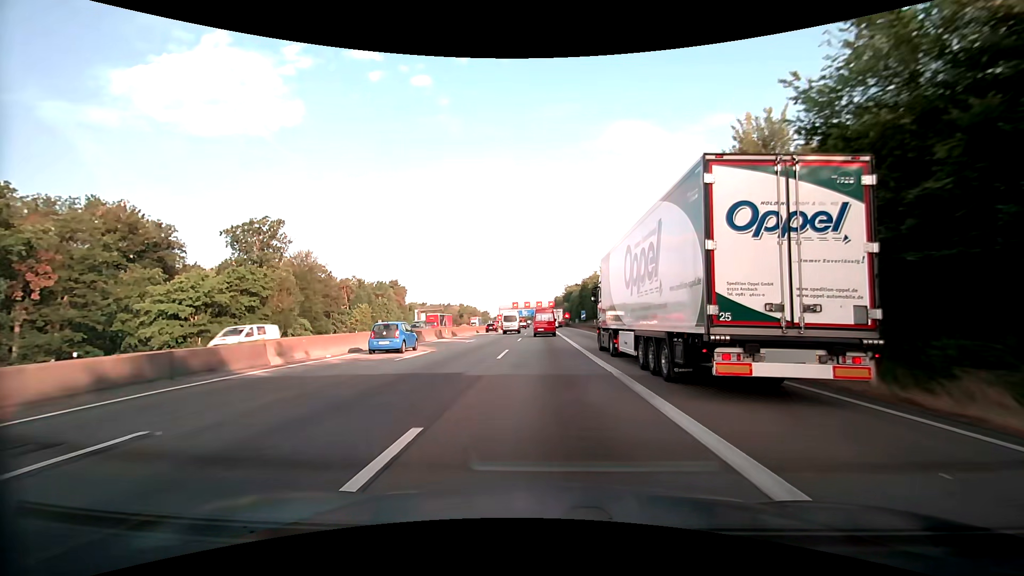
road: motorway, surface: asphalt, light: Day
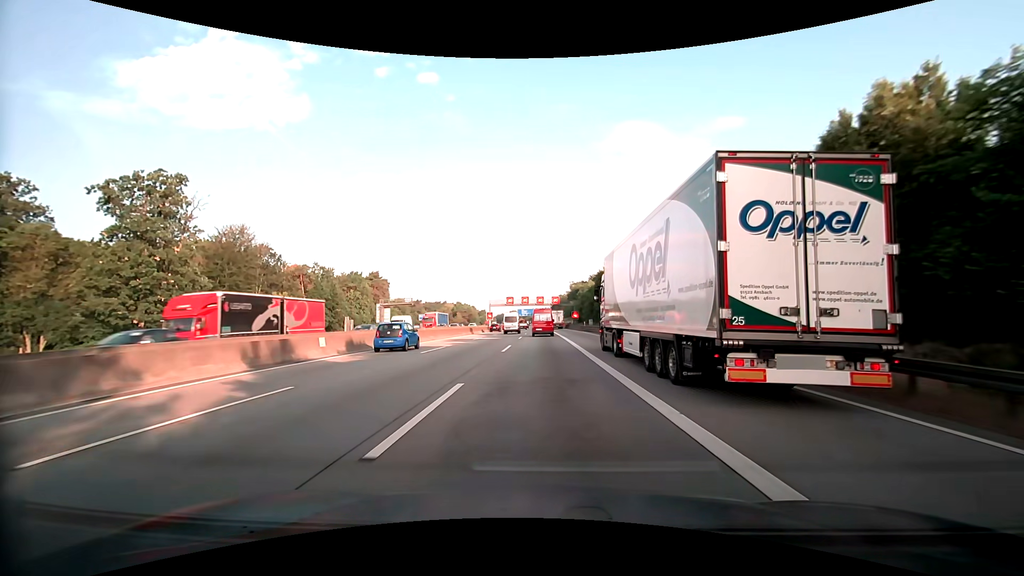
(-0.1, +31.6) m; 0°
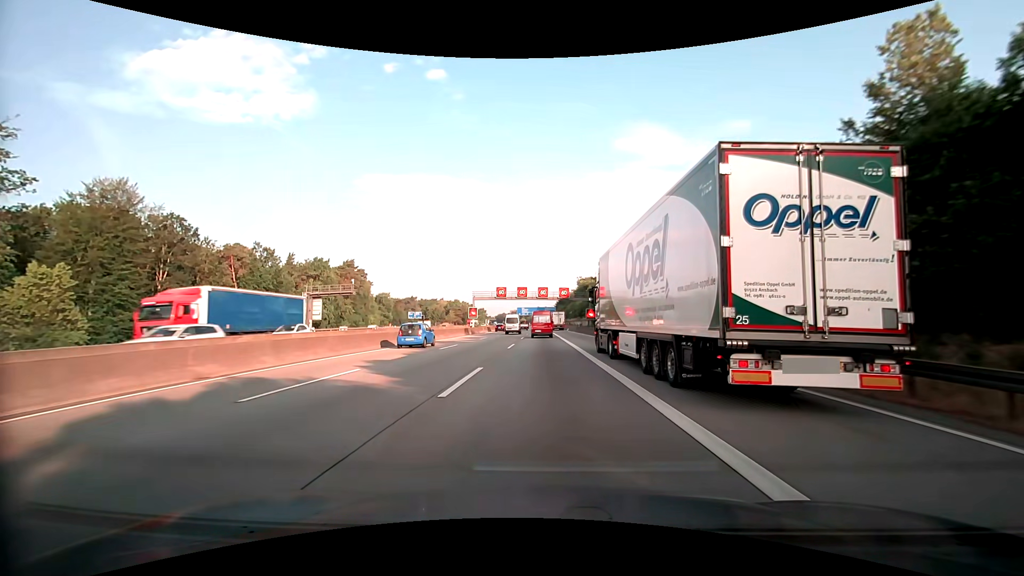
(-0.1, +32.0) m; 0°
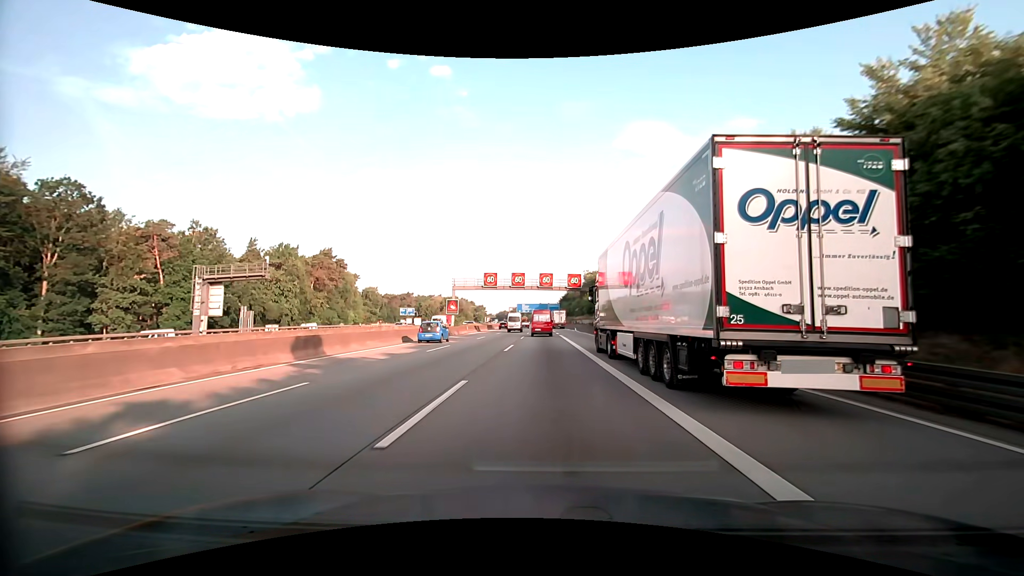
(0.0, +21.5) m; 0°
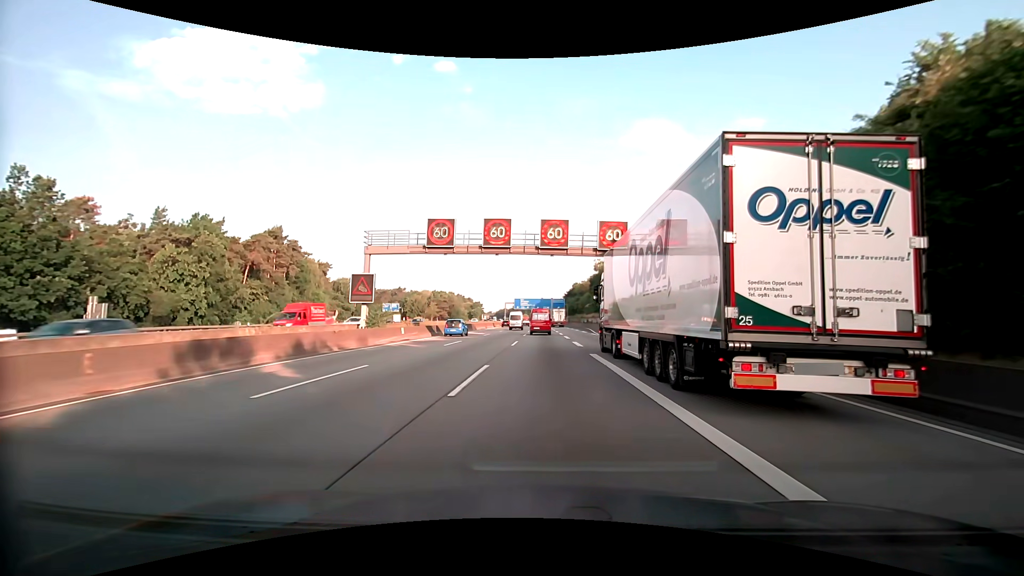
(-0.1, +32.6) m; 0°
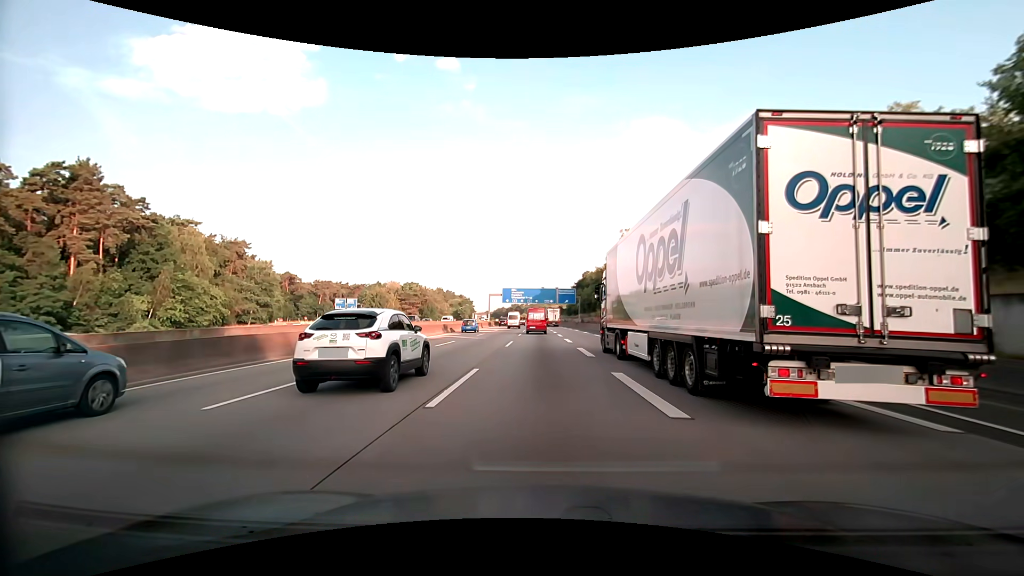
(-0.1, +55.3) m; 0°
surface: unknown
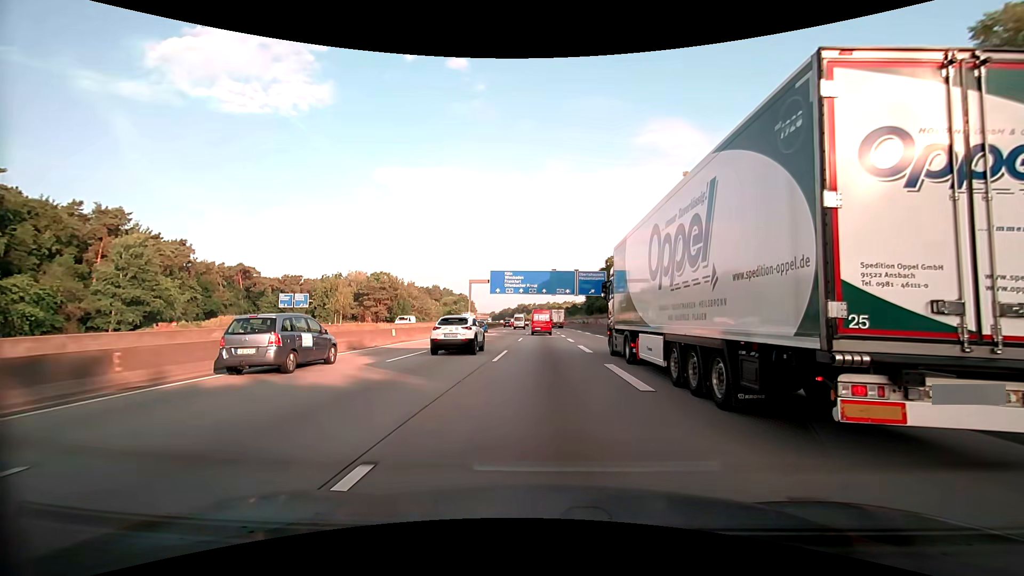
(-0.4, +45.1) m; -1°
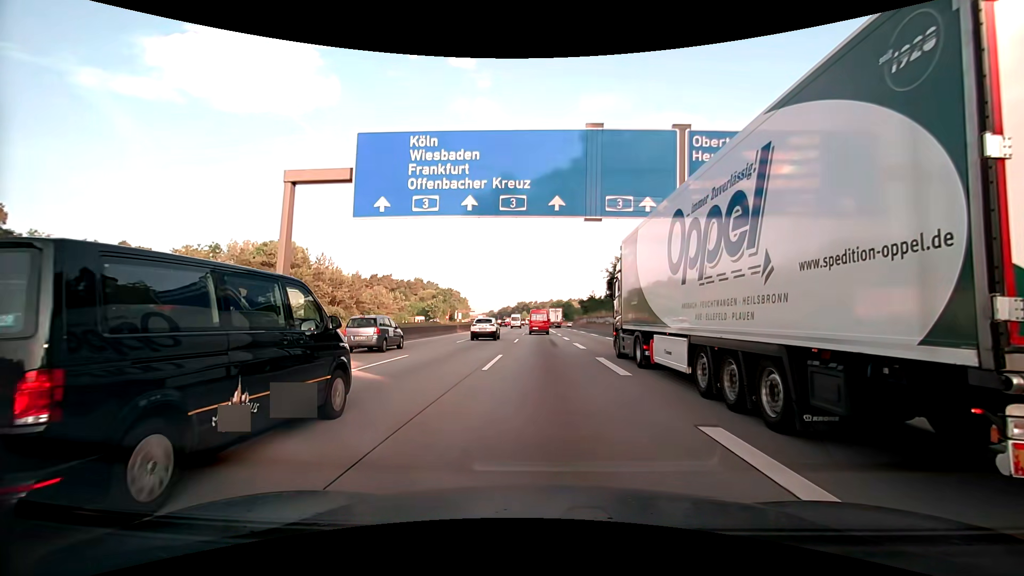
(-0.2, +57.3) m; 0°
(0, +10) (0, +20) (0, +30) (0, +40) (0, +50) (0, +60) (0, +70) (0, +80) (-1, +90) (-1, +100) m
